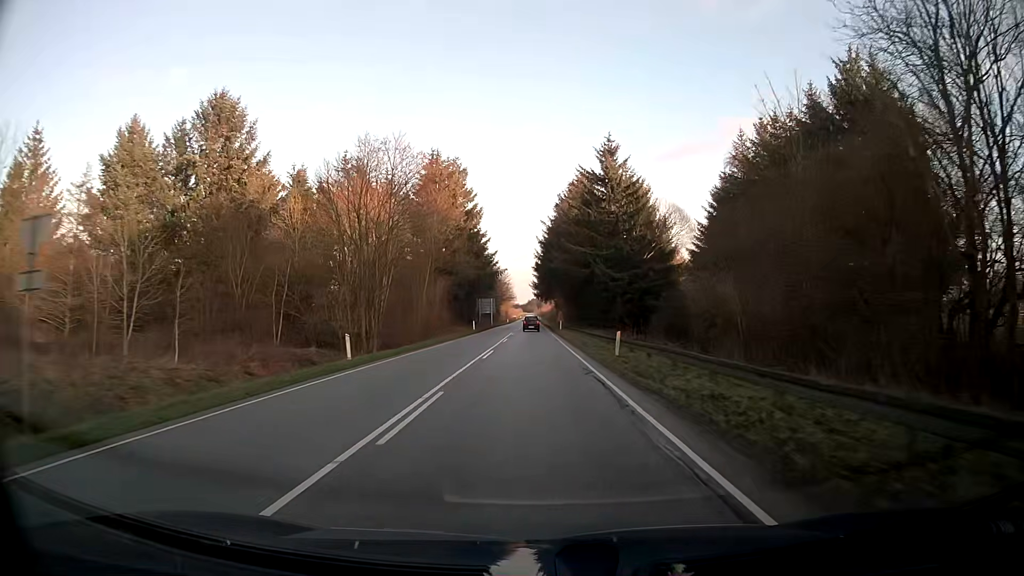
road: secondary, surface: asphalt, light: Day
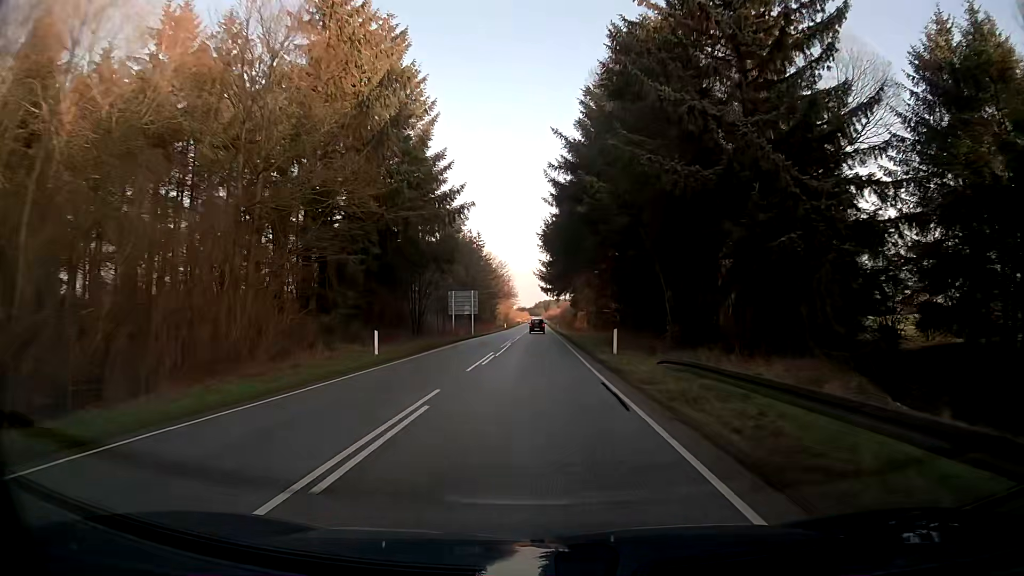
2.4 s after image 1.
(-0.2, +47.7) m; 0°
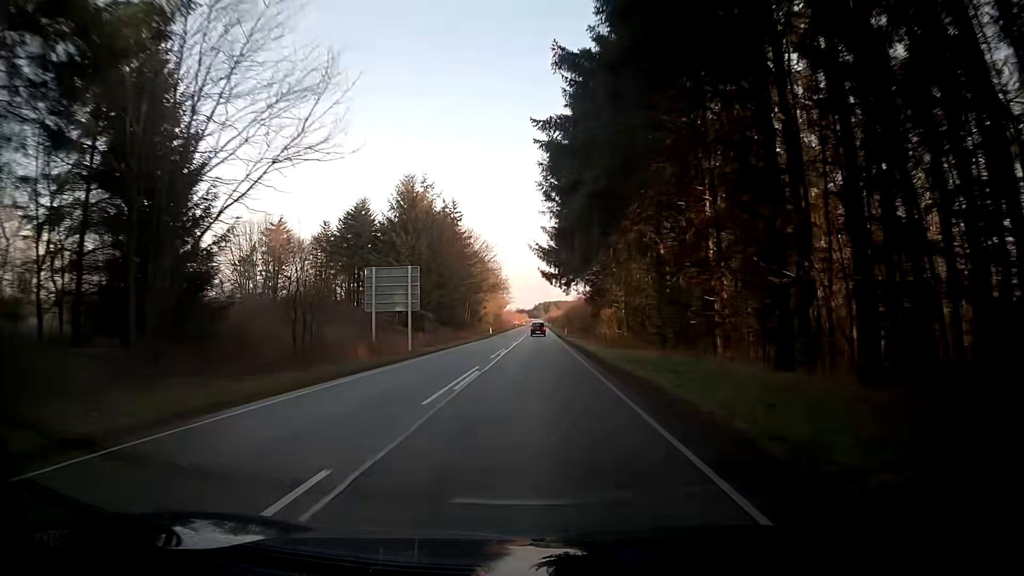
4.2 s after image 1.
(-0.1, +37.4) m; 0°
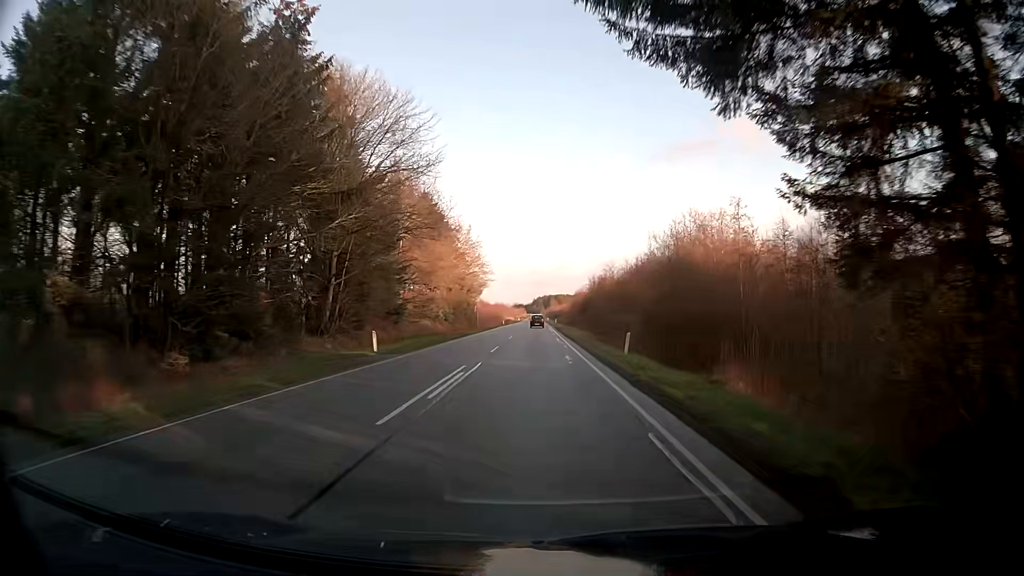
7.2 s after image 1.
(+0.1, +63.4) m; 0°
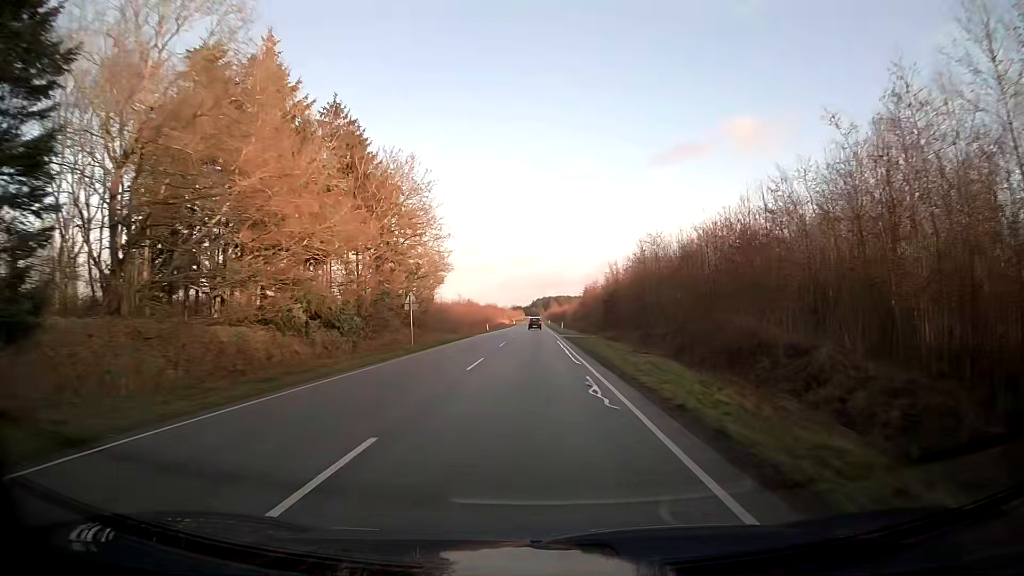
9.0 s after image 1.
(0.0, +38.1) m; 0°
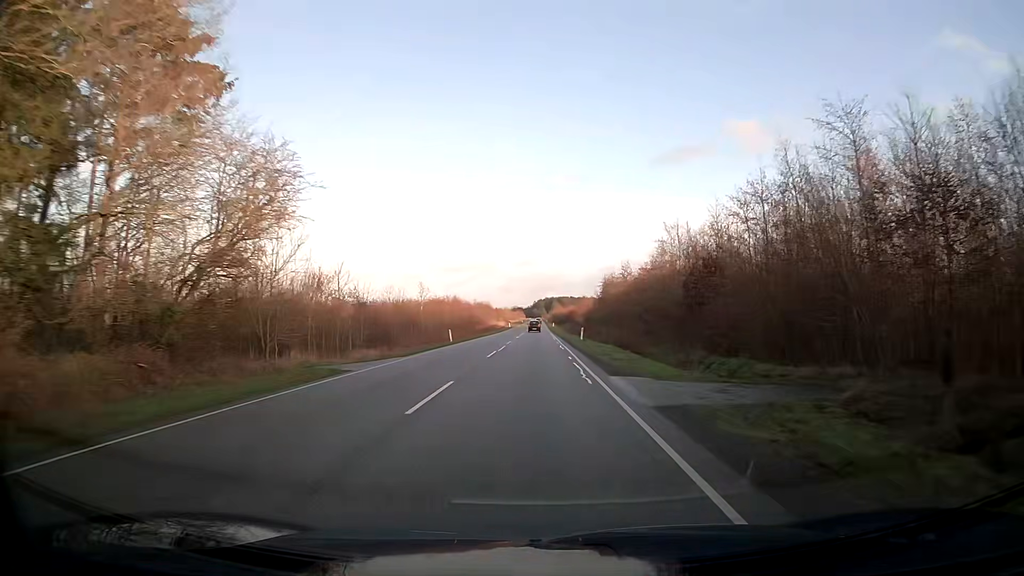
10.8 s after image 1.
(-0.1, +38.3) m; 0°
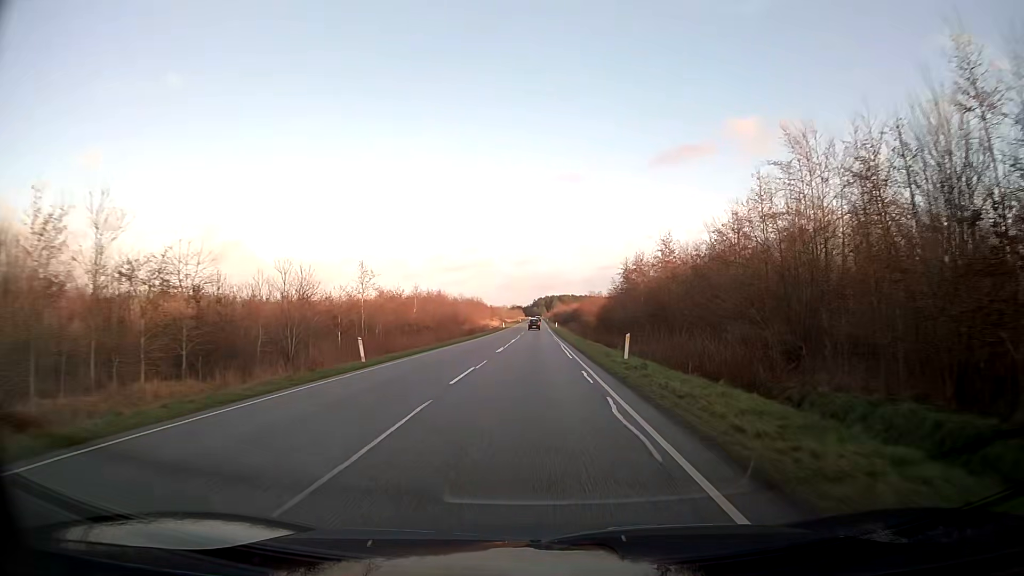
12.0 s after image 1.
(0.0, +25.6) m; 0°
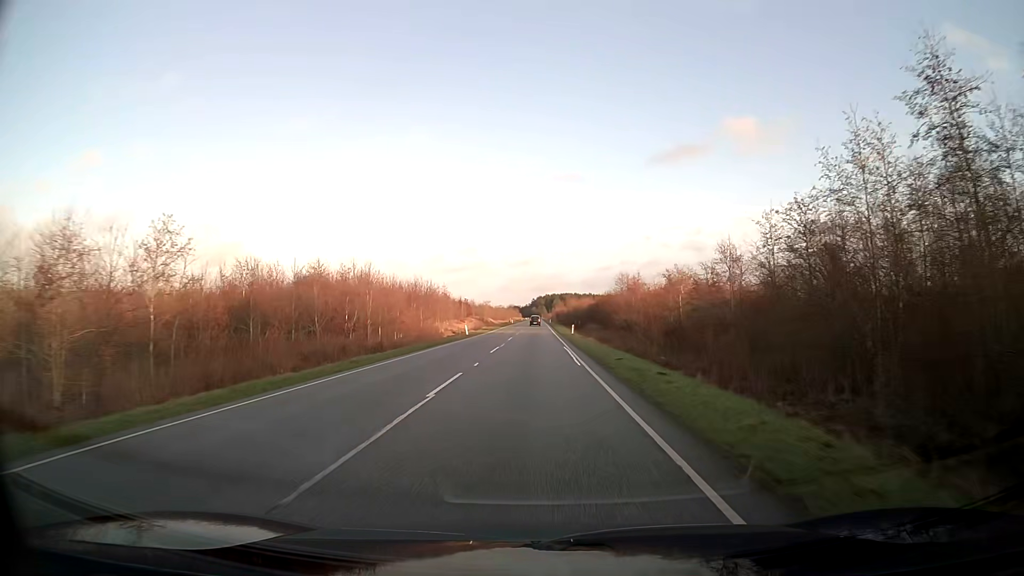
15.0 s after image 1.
(+0.2, +63.2) m; 0°
(0, +10) (0, +20) (0, +30) (0, +40) (0, +50) (0, +60) (0, +70) (0, +80) (0, +90) (0, +100) m
